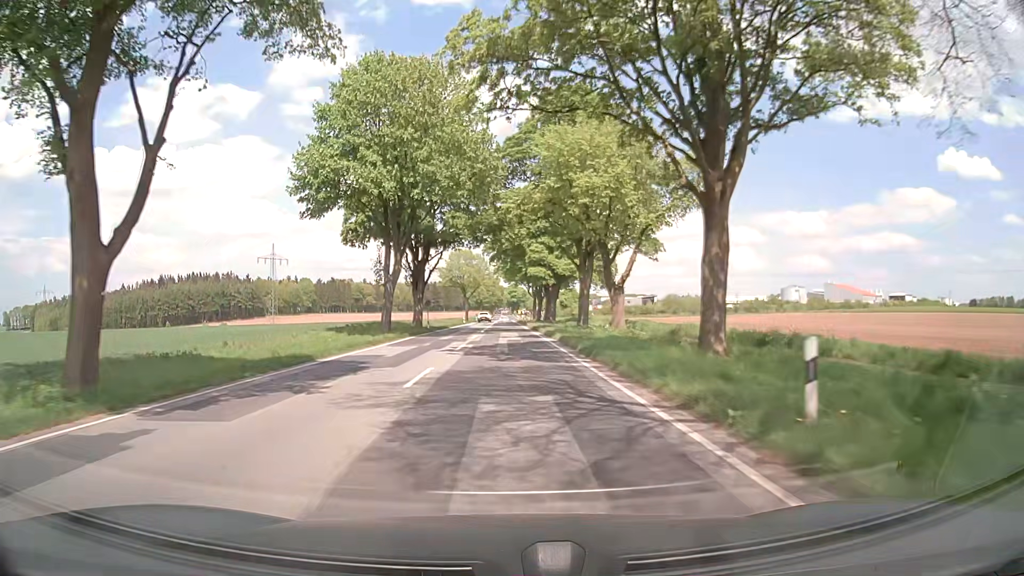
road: primary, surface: asphalt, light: Day
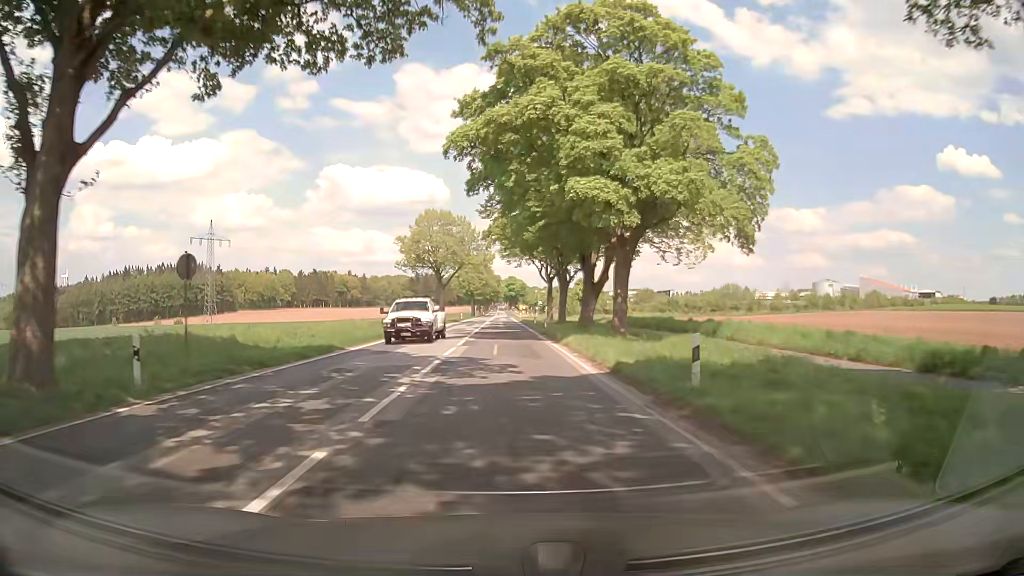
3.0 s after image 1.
(+0.1, +46.8) m; +1°
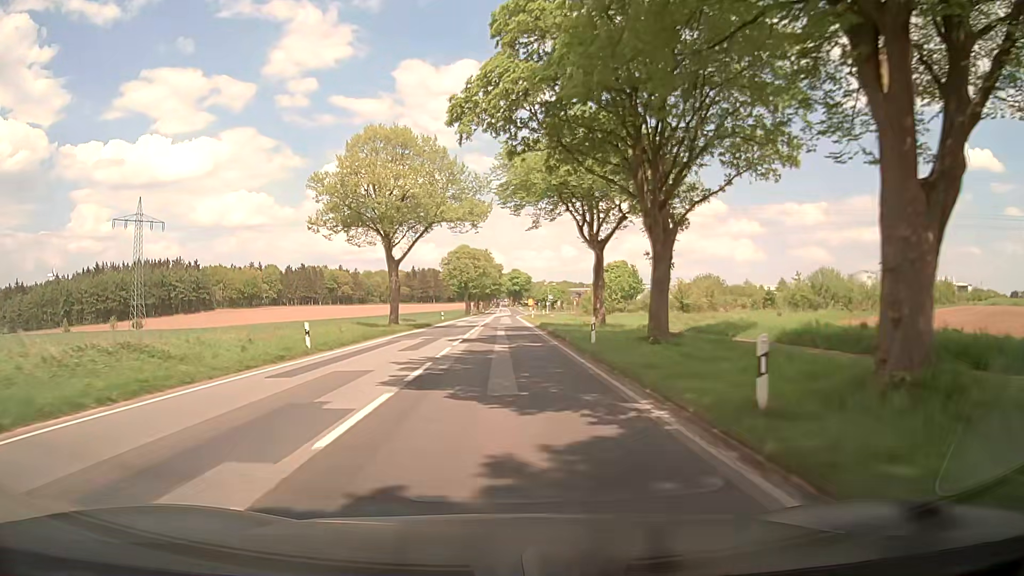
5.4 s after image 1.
(-0.5, +38.3) m; -1°
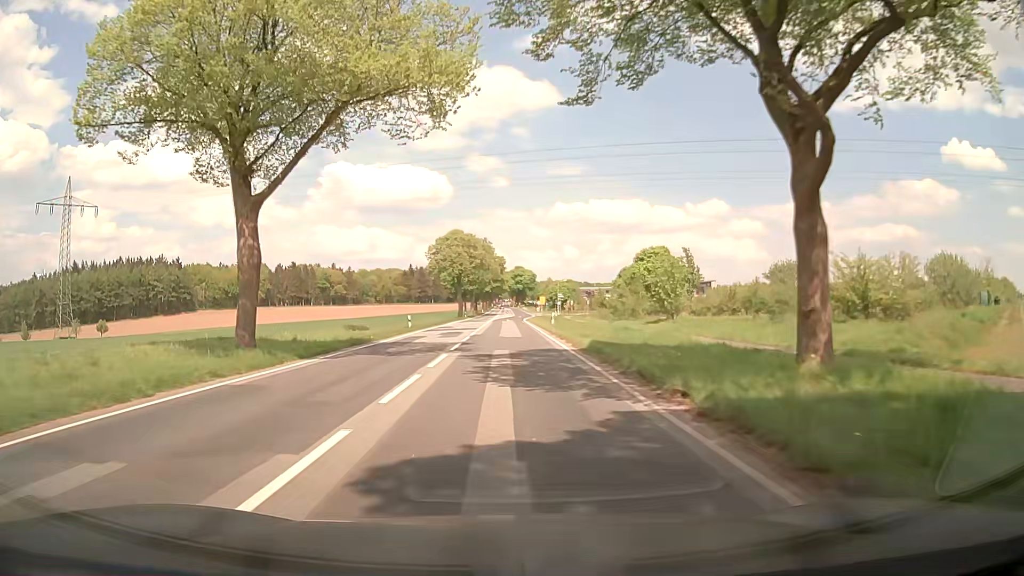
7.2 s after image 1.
(0.0, +27.1) m; 0°
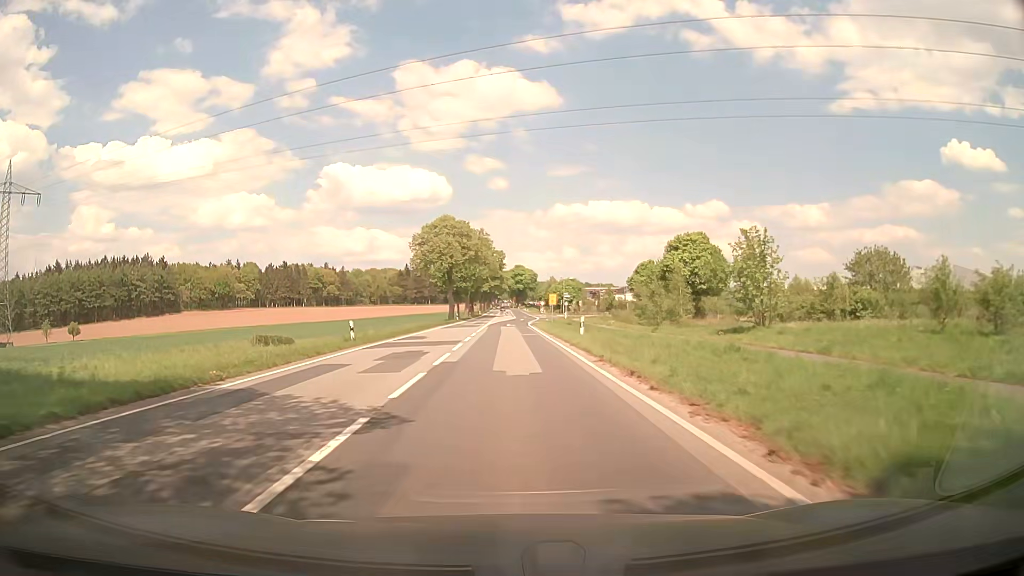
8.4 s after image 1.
(+0.1, +17.5) m; 0°
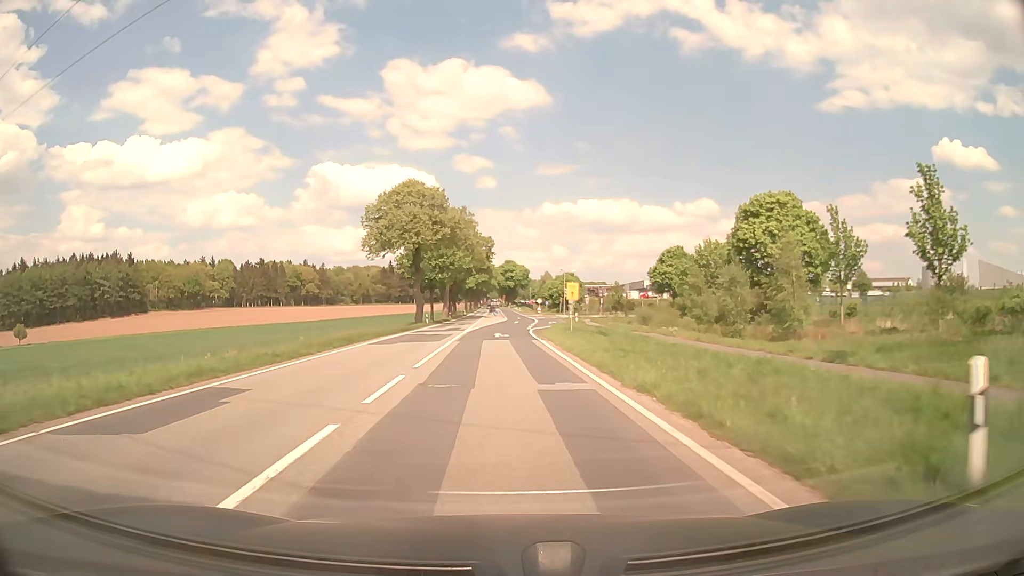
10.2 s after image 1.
(0.0, +24.8) m; +1°
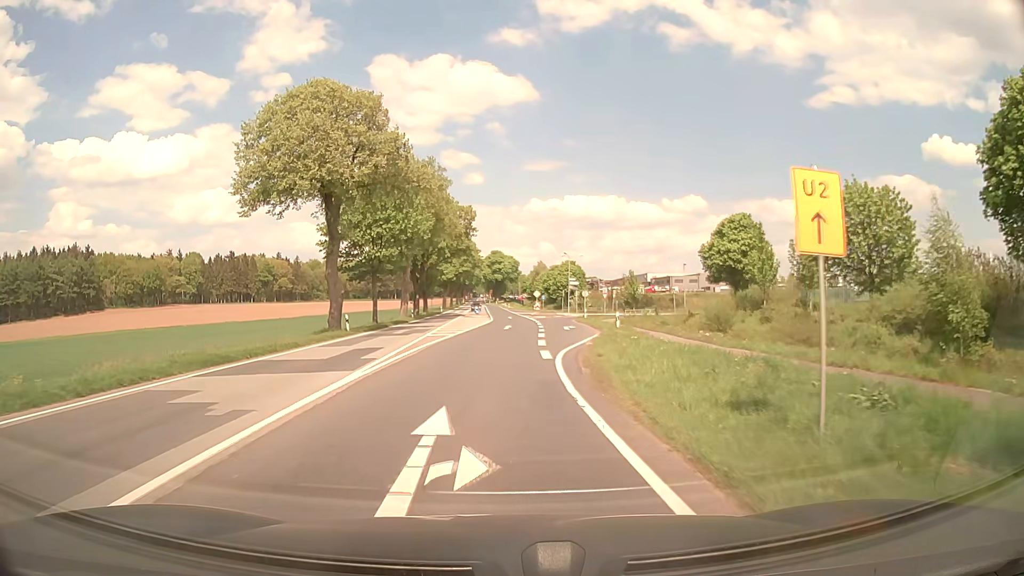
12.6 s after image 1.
(+0.2, +29.2) m; +1°
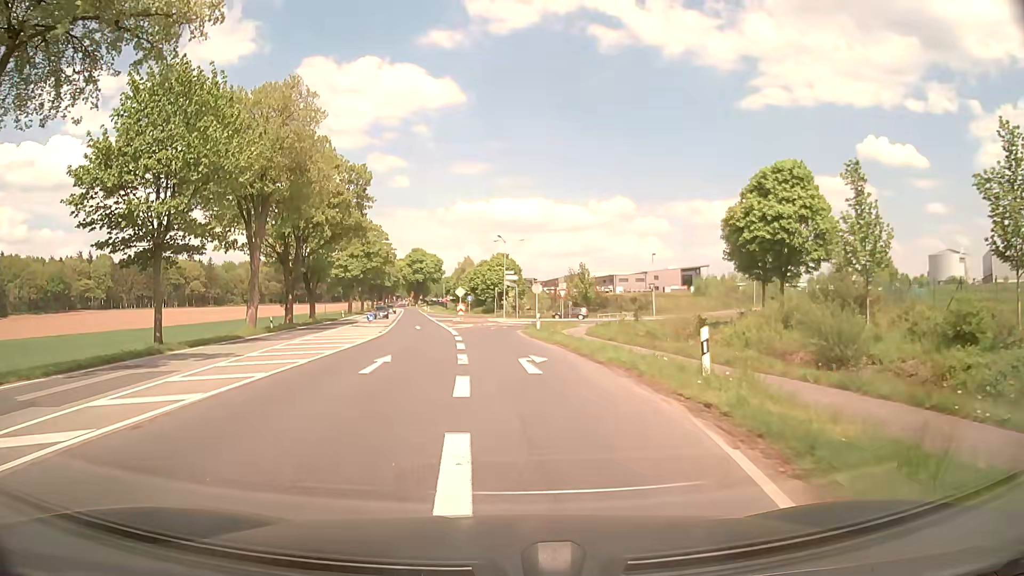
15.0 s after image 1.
(+1.2, +24.8) m; +6°
(0, +10) (0, +20) (0, +30) (-1, +40) (+1, +50) (+6, +59) (+13, +65) (+22, +70) (+31, +74) (+39, +80) m
